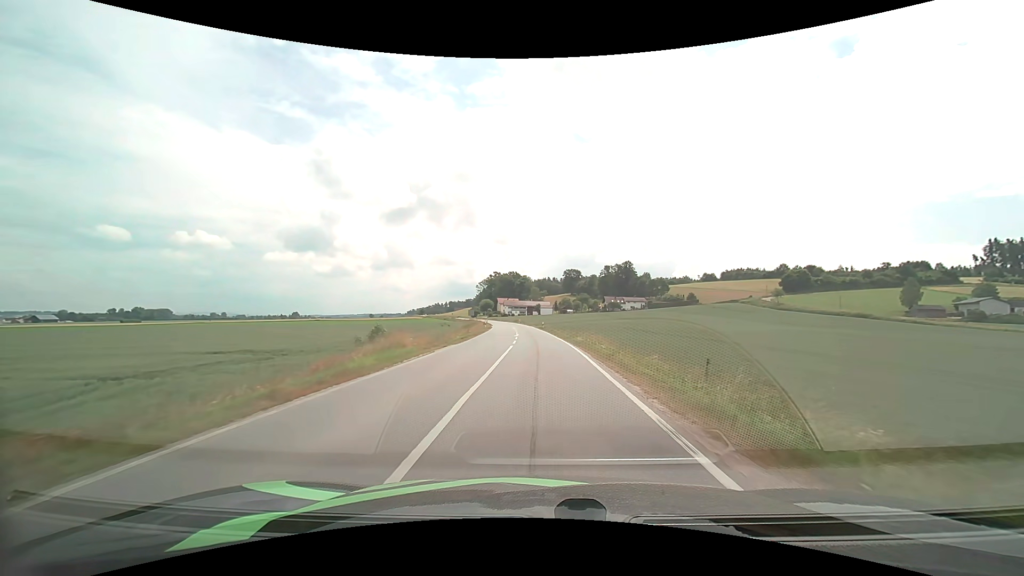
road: secondary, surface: asphalt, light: Day
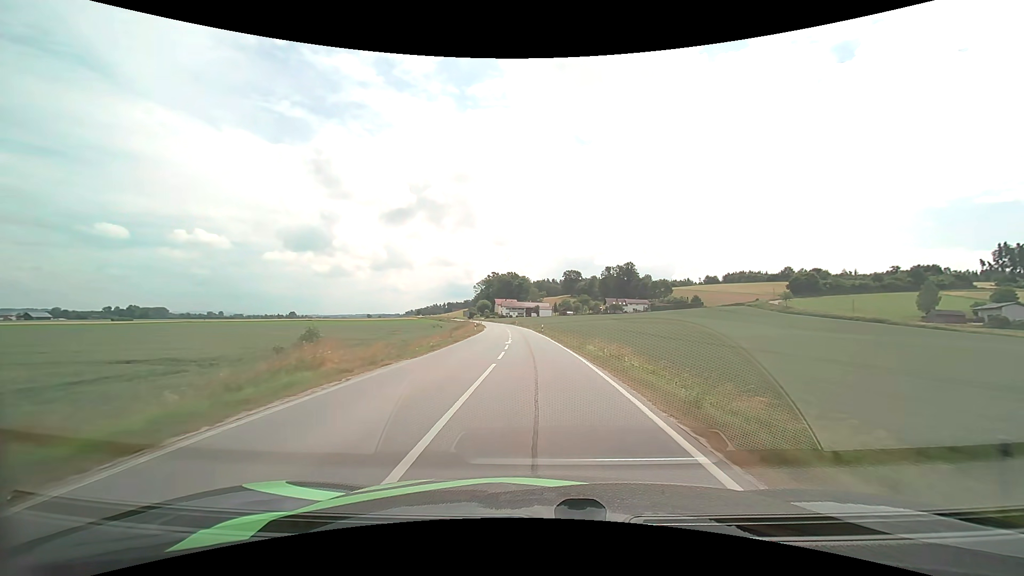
(0.0, +9.4) m; 0°
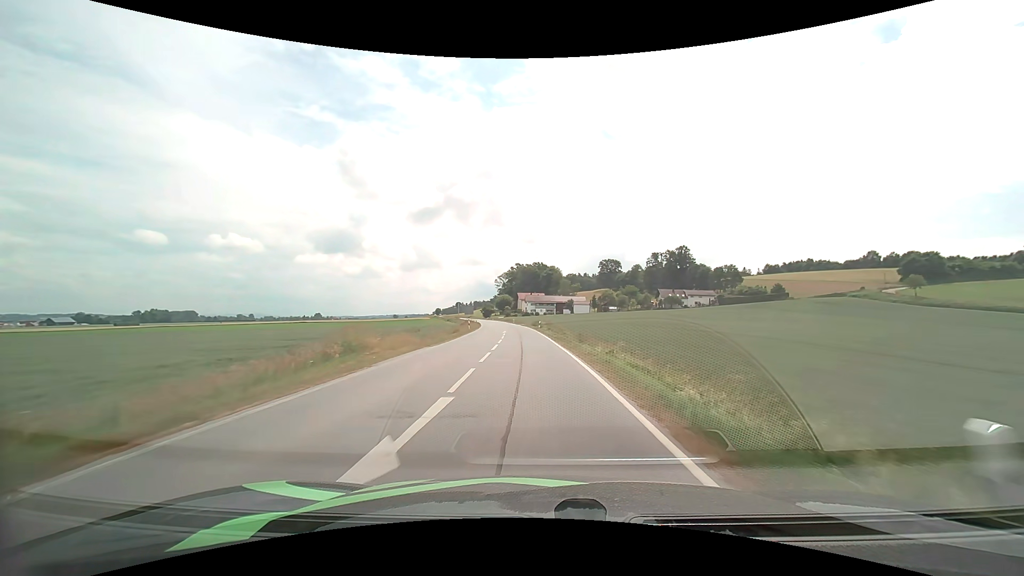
(-1.3, +53.5) m; -3°
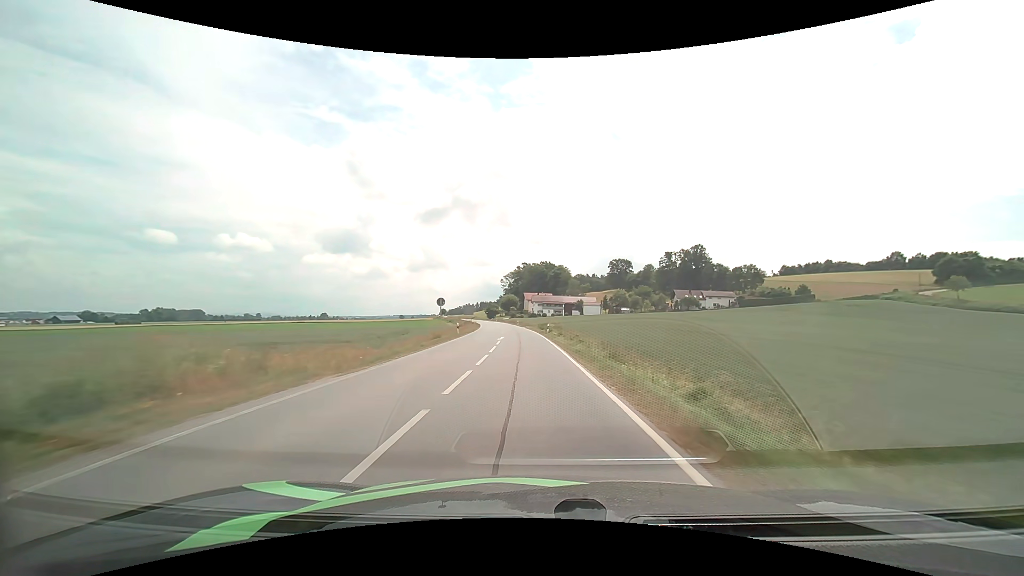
(-0.1, +11.7) m; -1°
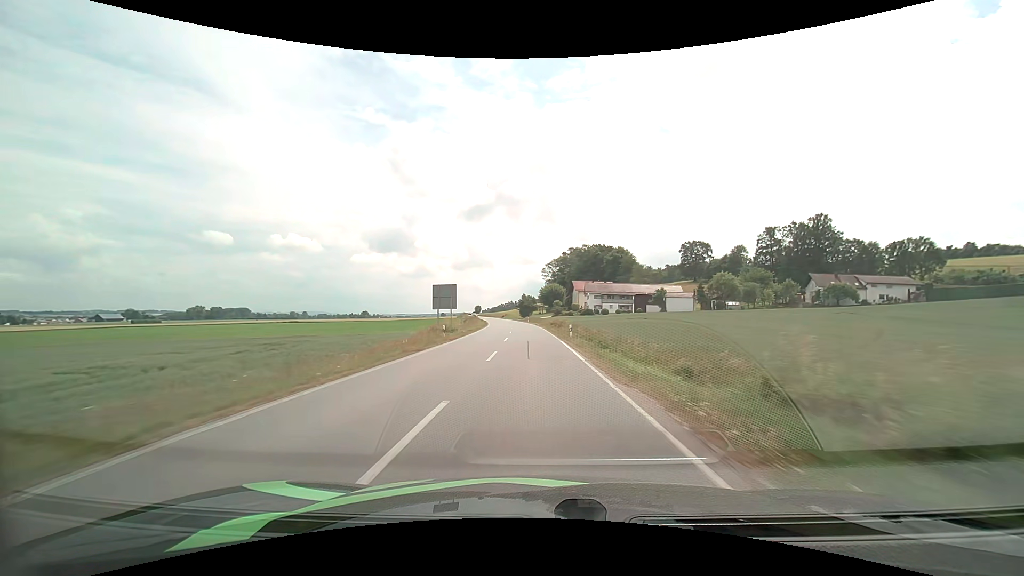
(-2.7, +61.4) m; -5°
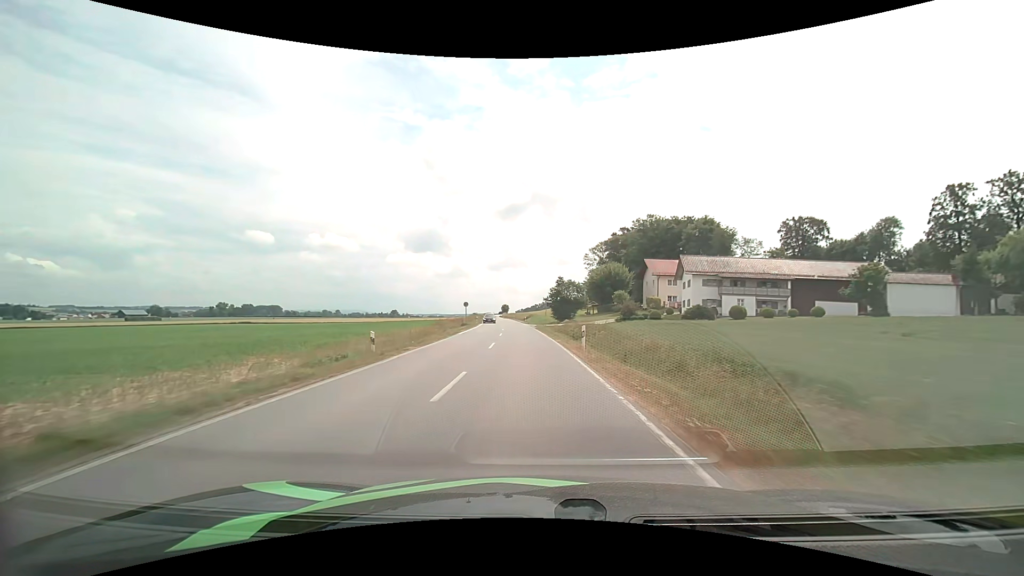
(-2.0, +63.9) m; -4°
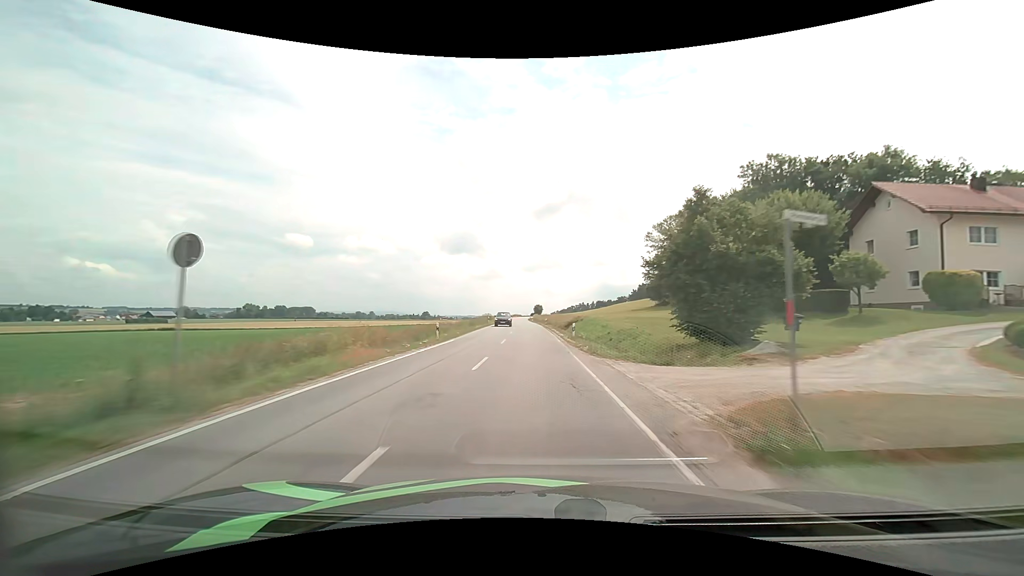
(-2.1, +52.5) m; -4°
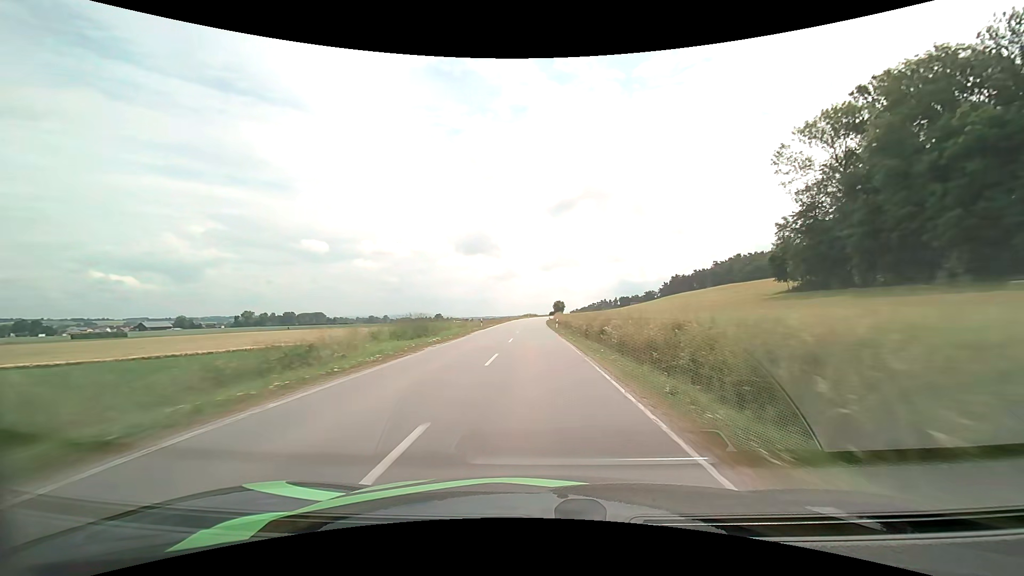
(-1.4, +67.9) m; -2°
(0, +10) (0, +20) (0, +30) (0, +40) (-1, +50) (-1, +60) (-1, +70) (-1, +80) (-1, +90) (0, +100) m
